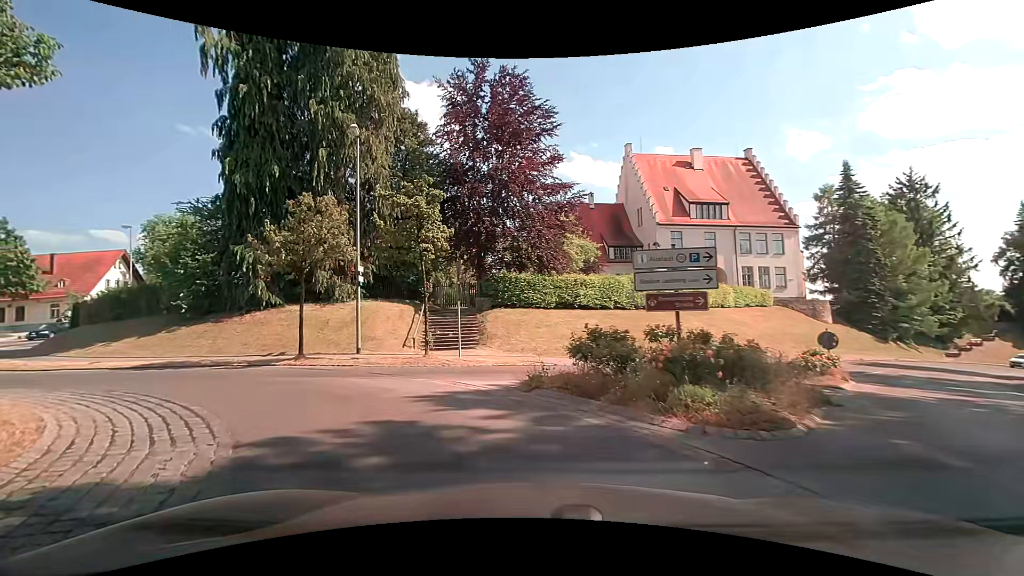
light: Day
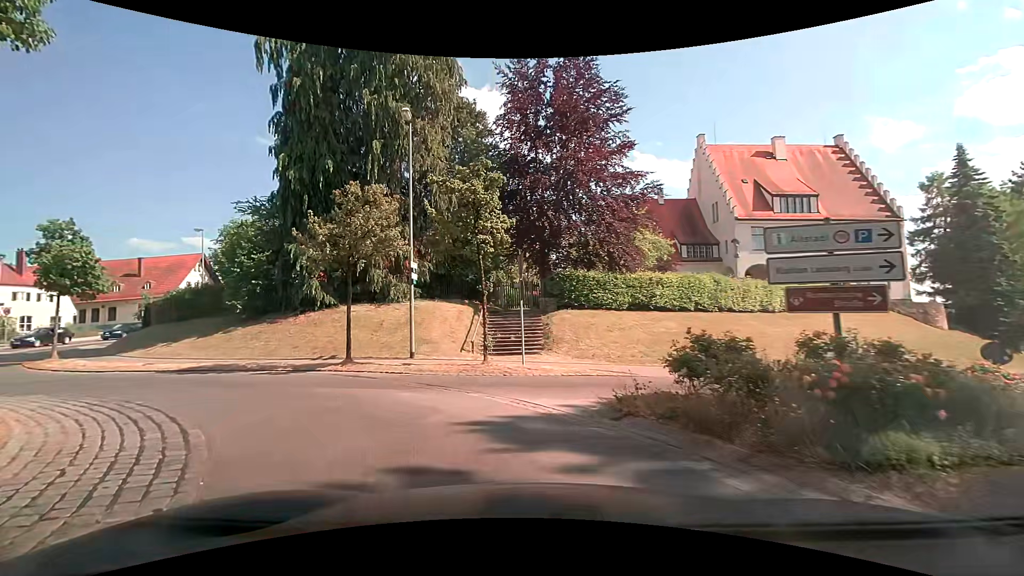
(-0.1, +2.2) m; -7°
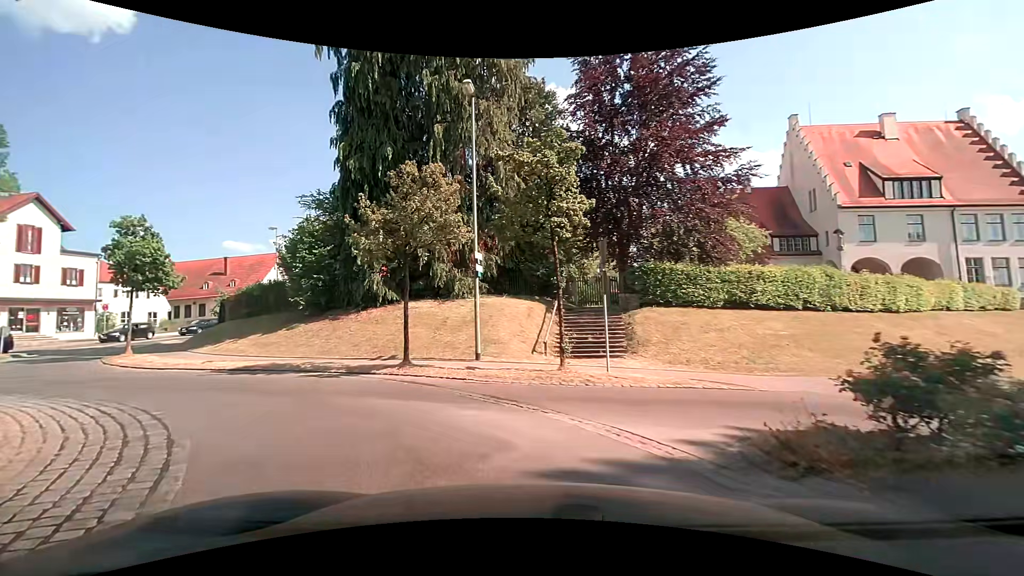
(-0.1, +2.2) m; -7°
